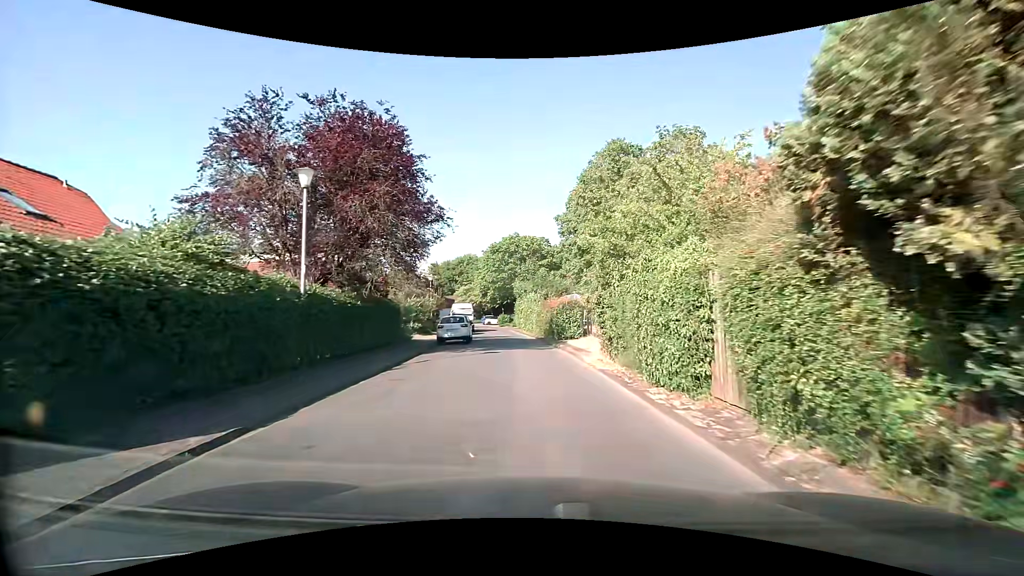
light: Day
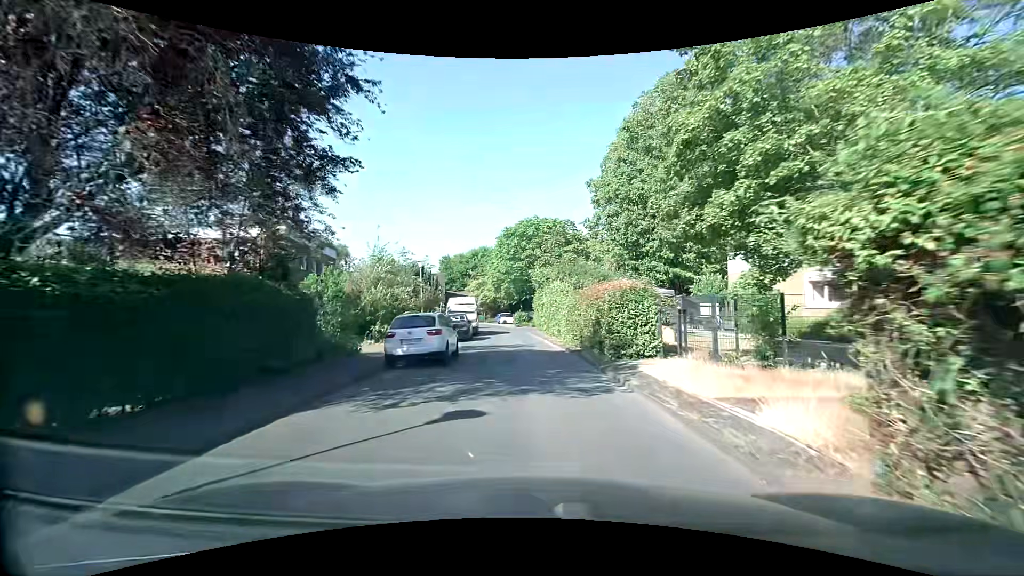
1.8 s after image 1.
(-0.4, +11.7) m; -3°
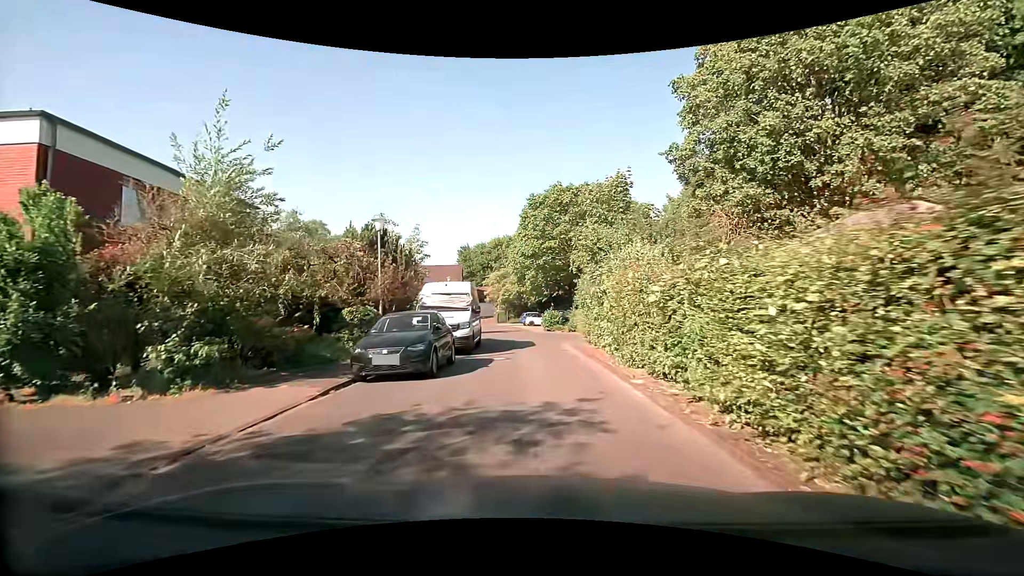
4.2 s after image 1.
(-0.5, +14.9) m; -5°
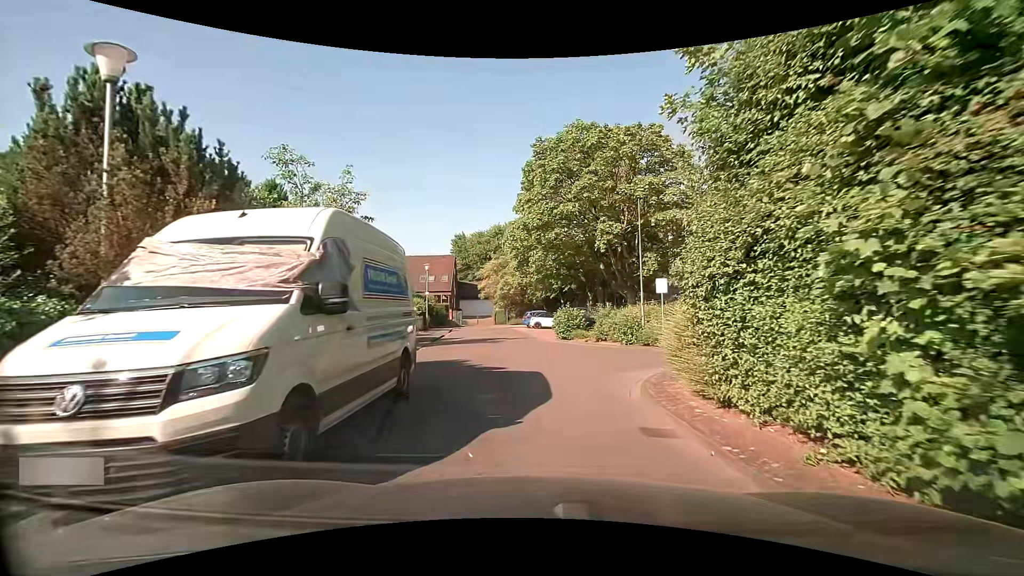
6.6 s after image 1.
(+0.1, +12.7) m; +1°
